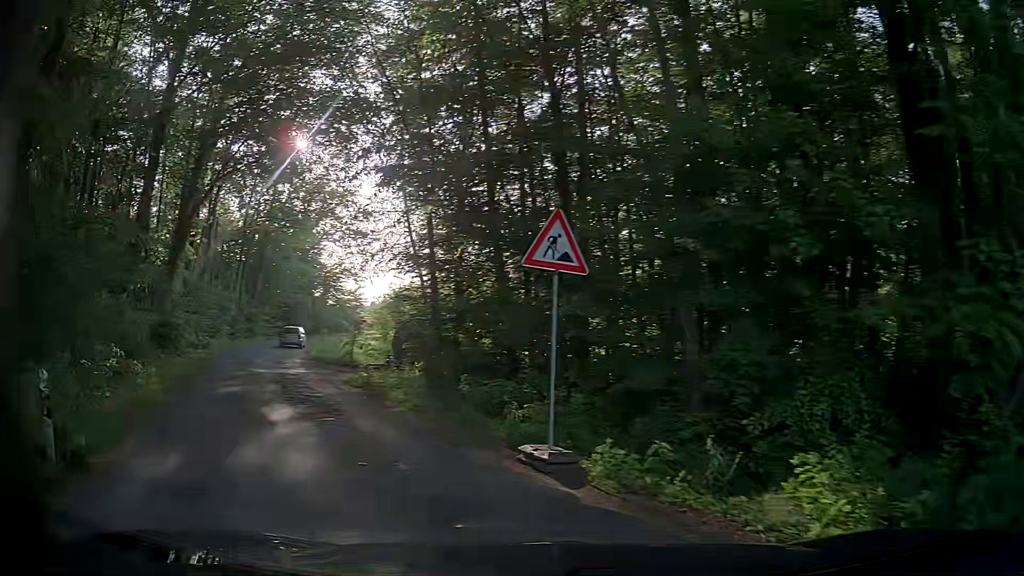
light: Day
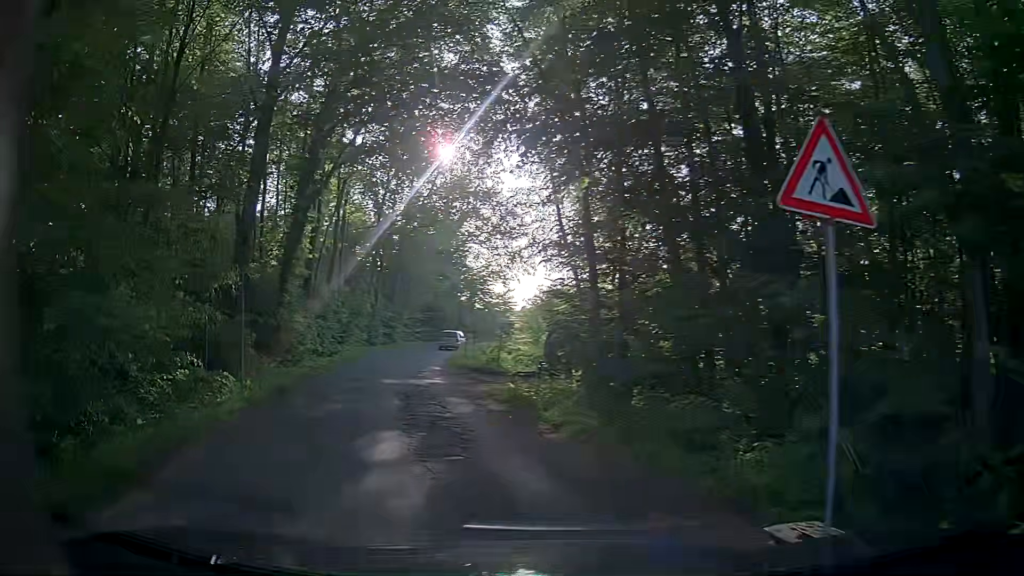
(-0.4, +3.6) m; -11°
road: unclassified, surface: asphalt
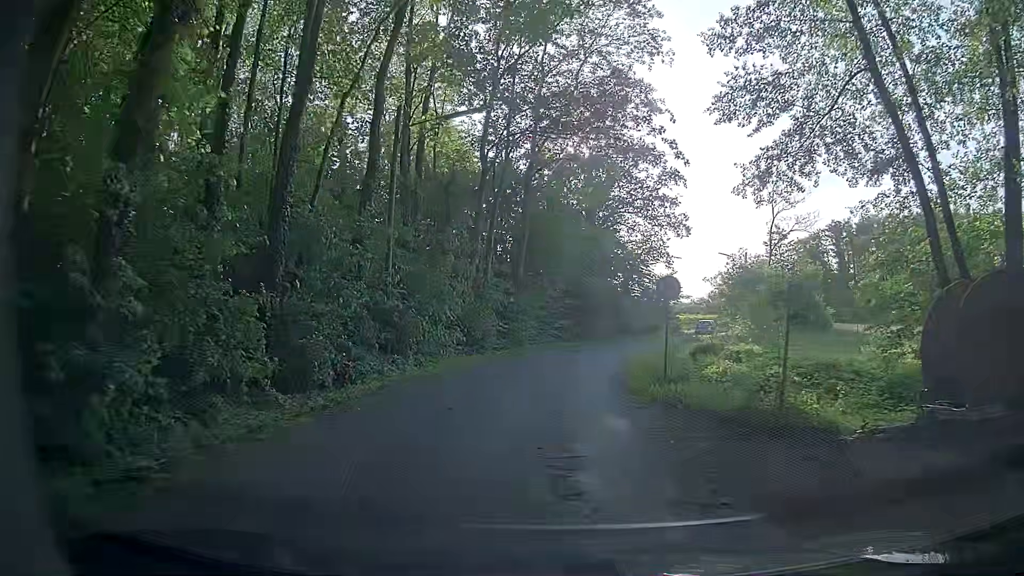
(-4.1, +20.0) m; -13°
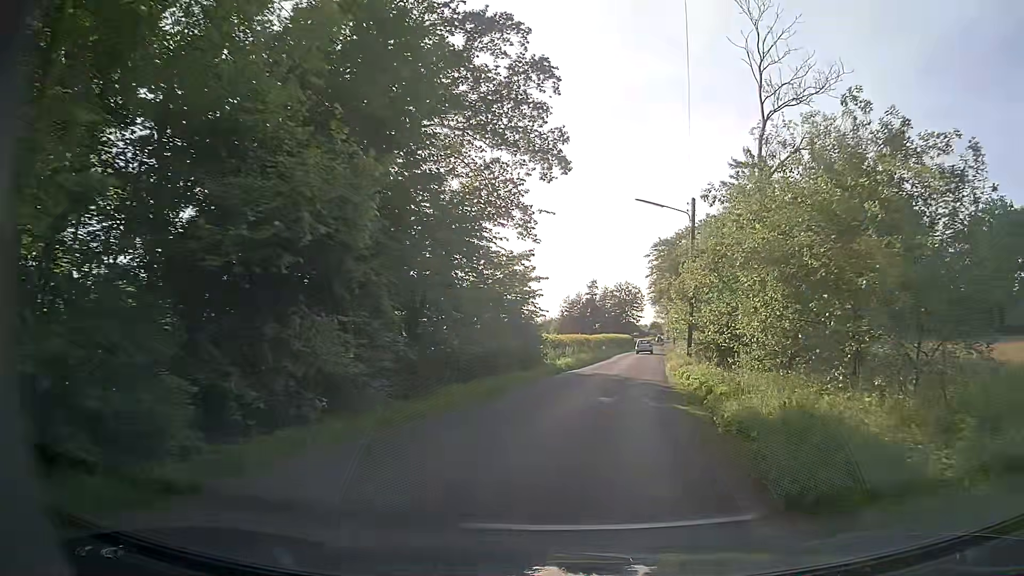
(+2.7, +33.5) m; +14°
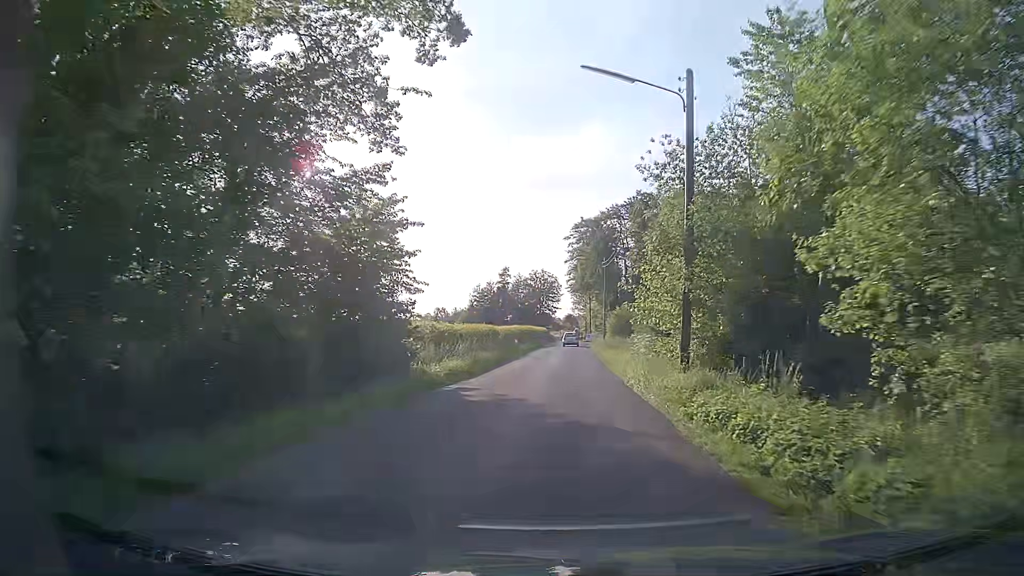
(+1.4, +14.7) m; +9°
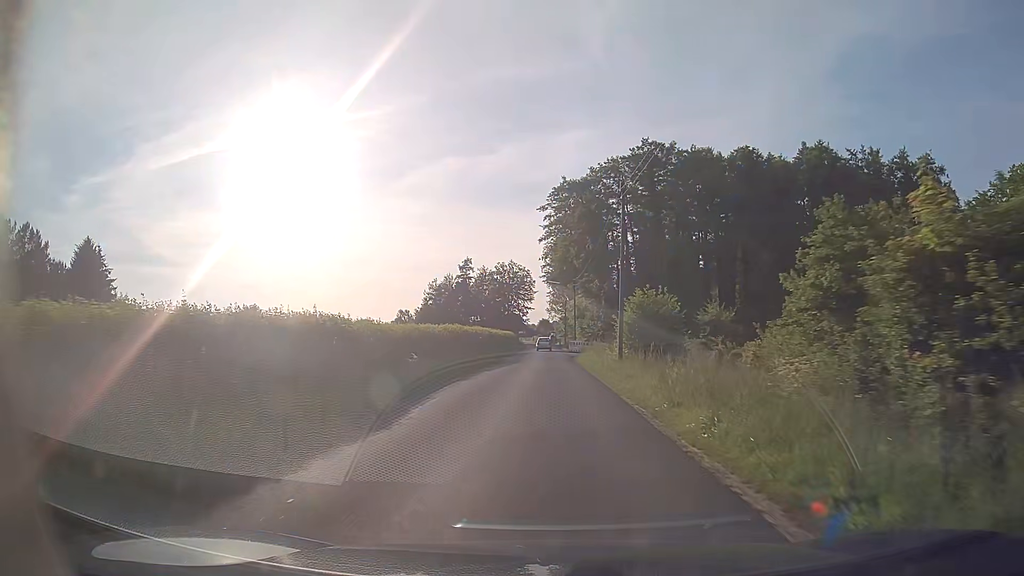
(+0.8, +30.8) m; +2°
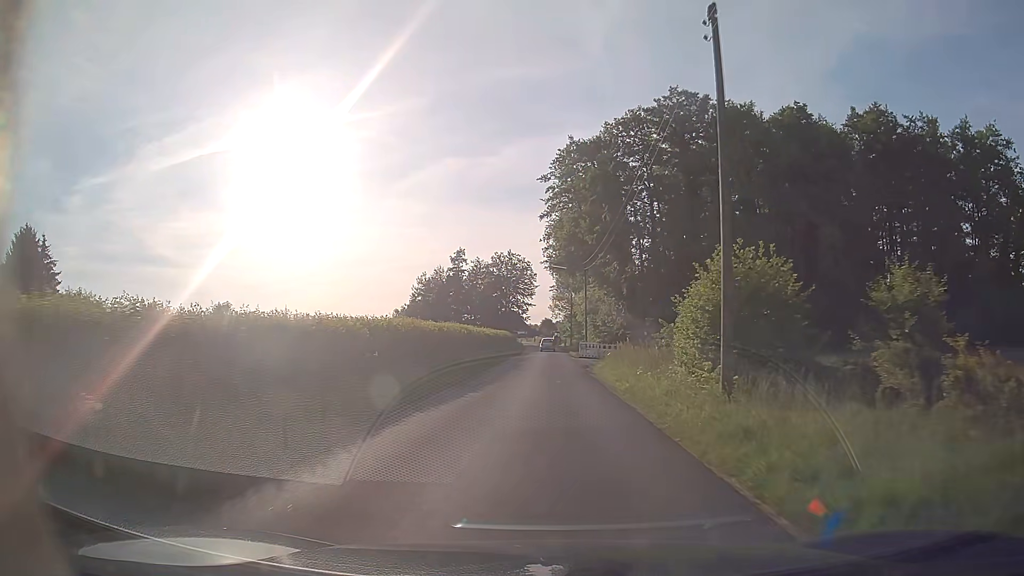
(0.0, +15.8) m; 0°
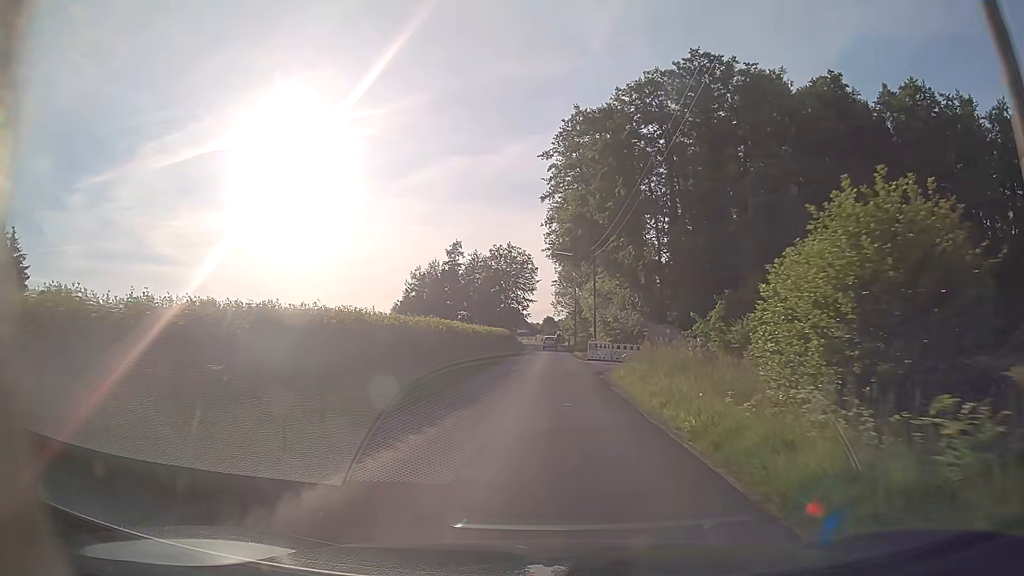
(0.0, +8.0) m; 0°
(0, +10) (0, +20) (0, +30) (0, +40) (0, +50) (0, +60) (0, +70) (0, +80) (0, +90) (-1, +100) m
